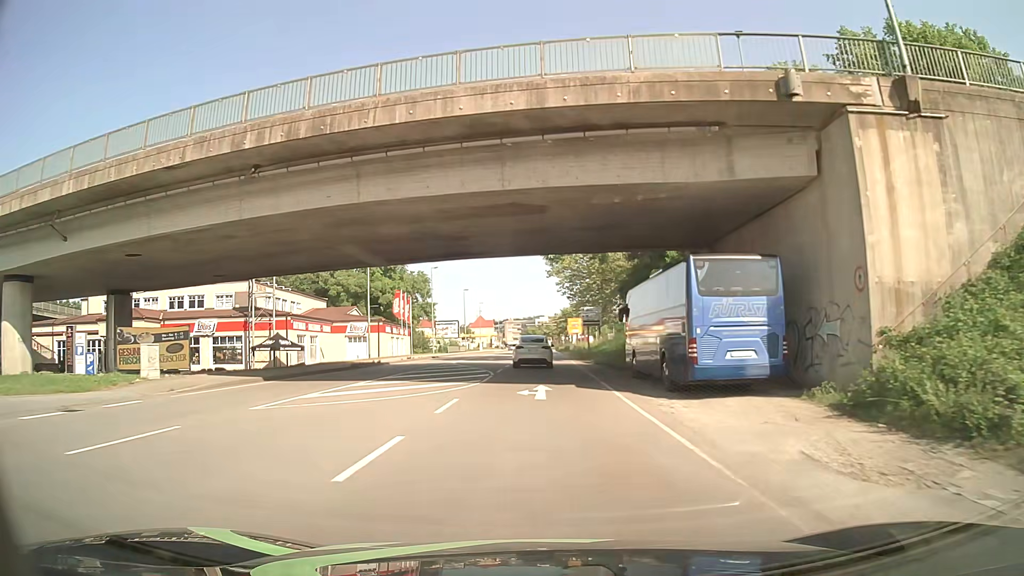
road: primary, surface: asphalt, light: Day
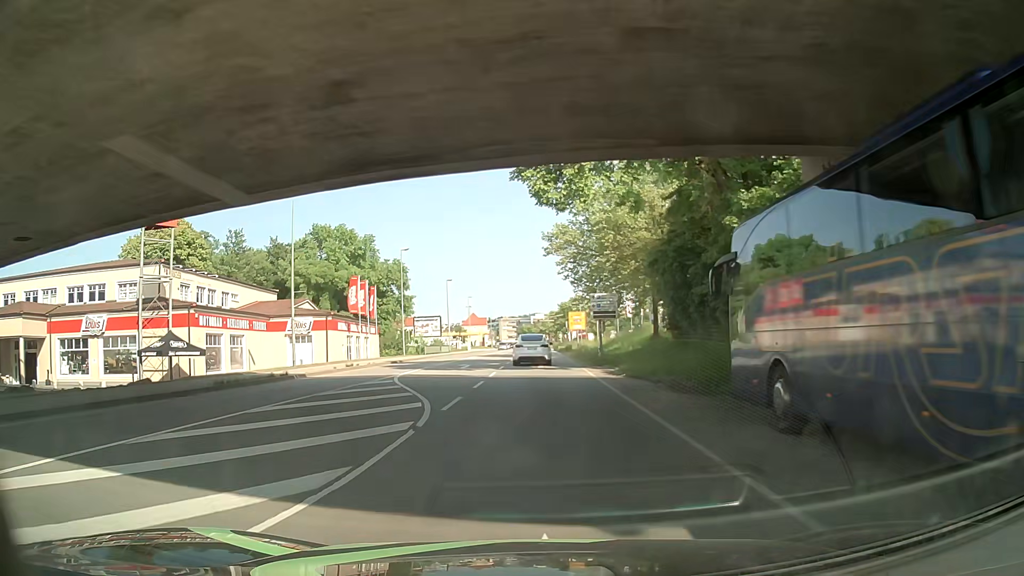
(+0.1, +15.4) m; -1°
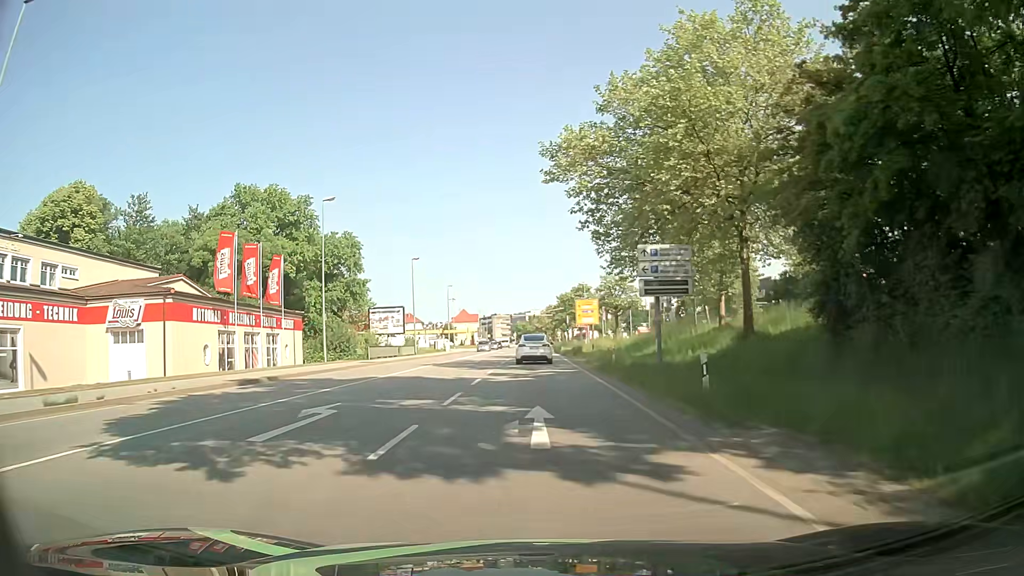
(-0.4, +23.3) m; +2°
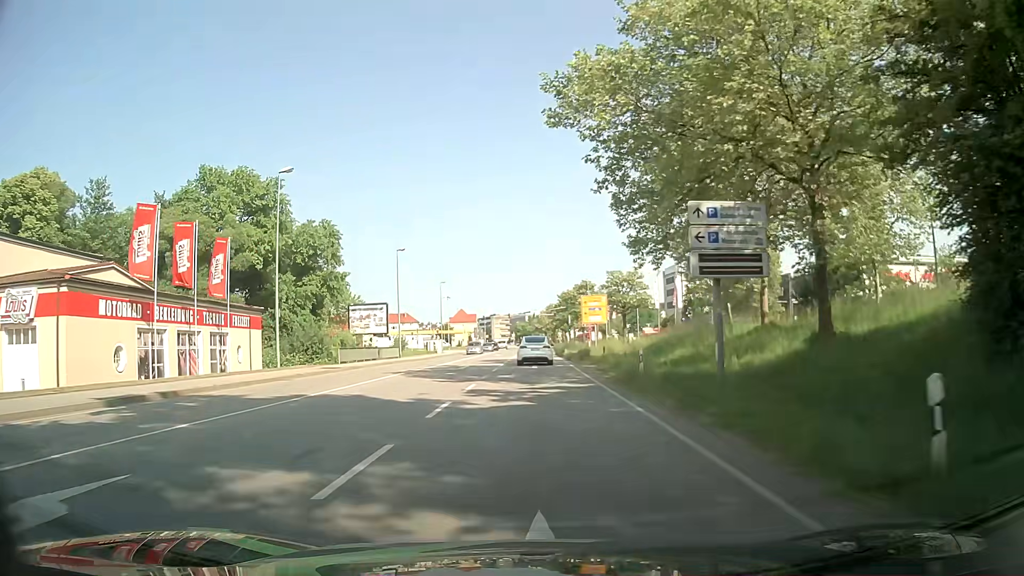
(-0.1, +7.8) m; 0°
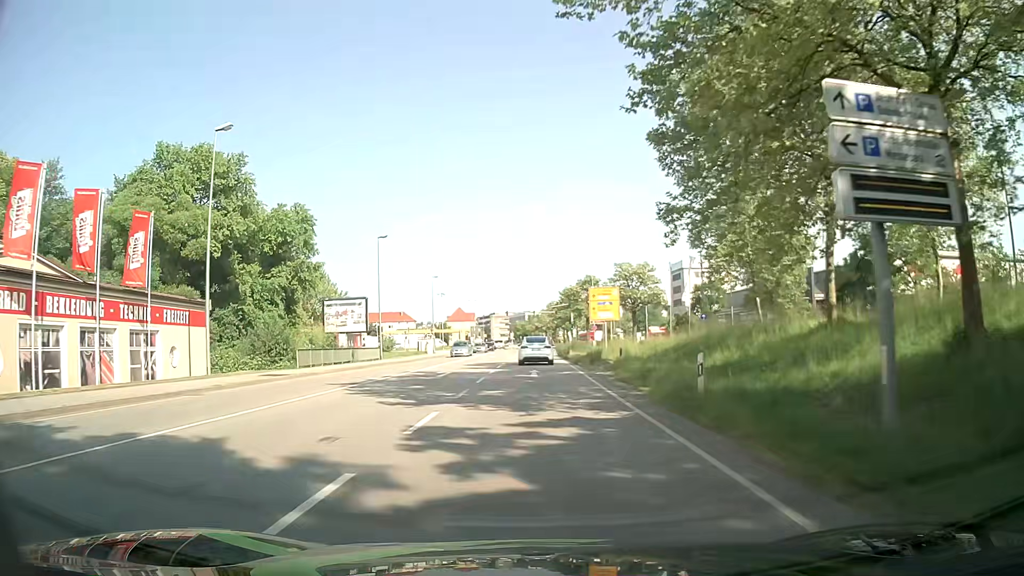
(0.0, +7.8) m; 0°
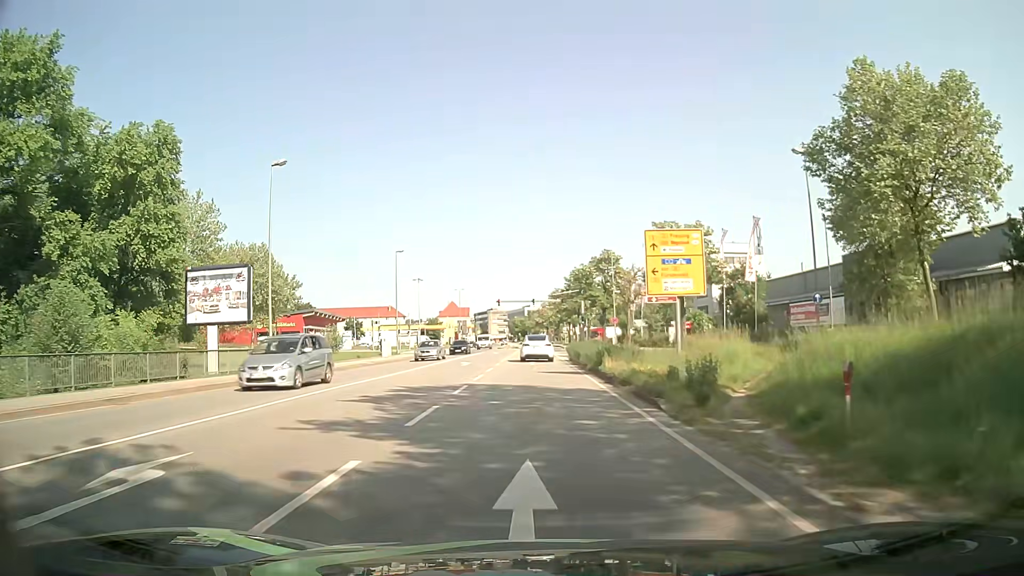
(-0.1, +23.5) m; 0°
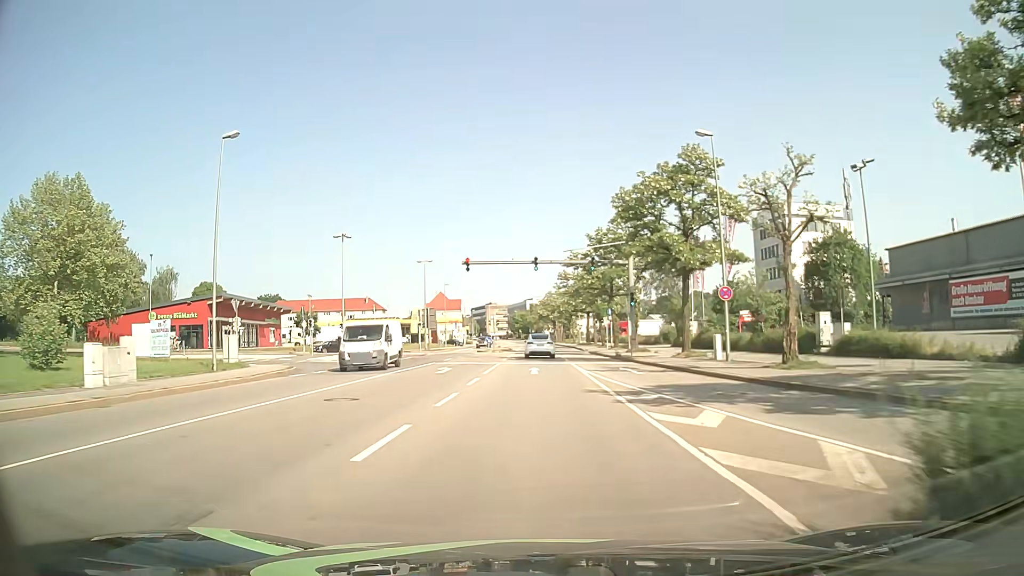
(-0.4, +39.1) m; -1°
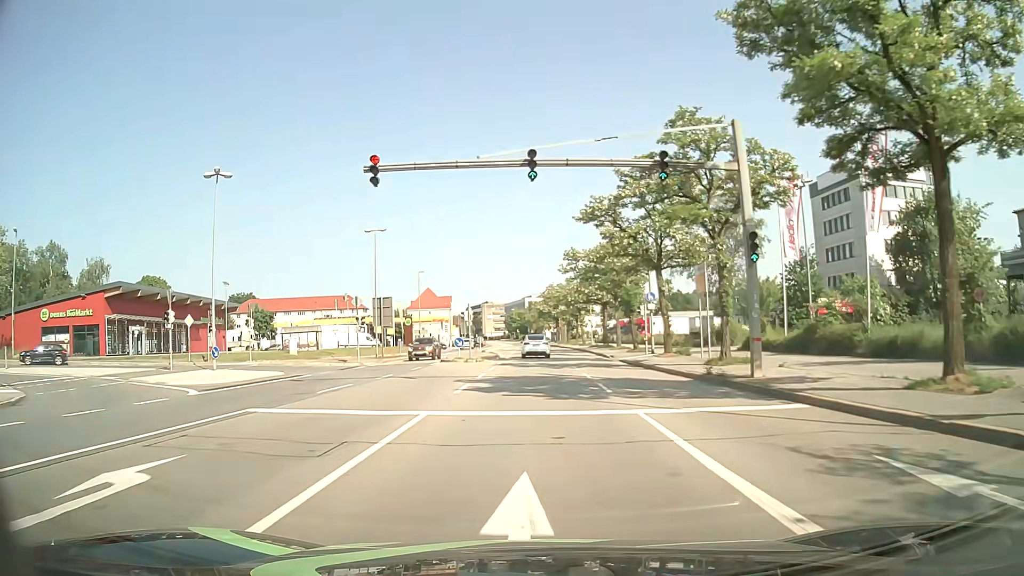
(0.0, +23.4) m; 0°
(0, +10) (0, +20) (0, +30) (0, +40) (0, +50) (0, +60) (-1, +70) (-1, +80) (-1, +90) (-1, +100) m
